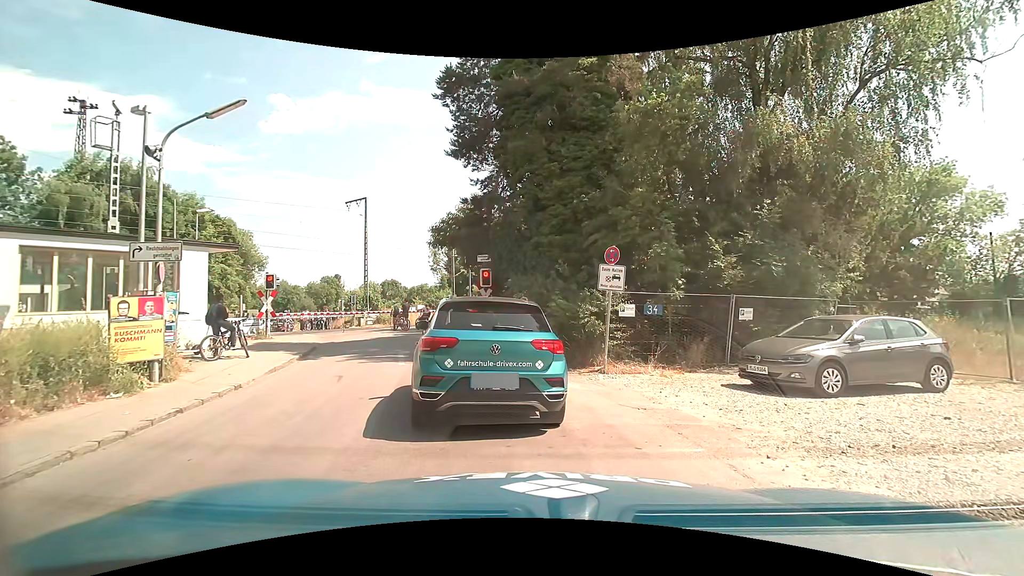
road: residential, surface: asphalt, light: Day
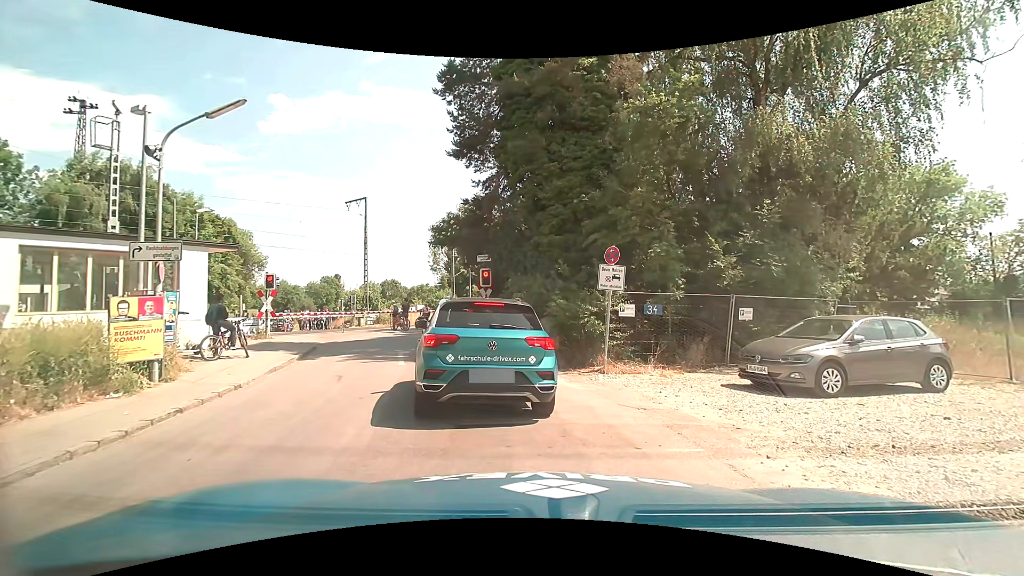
(0.0, 0.0) m; 0°
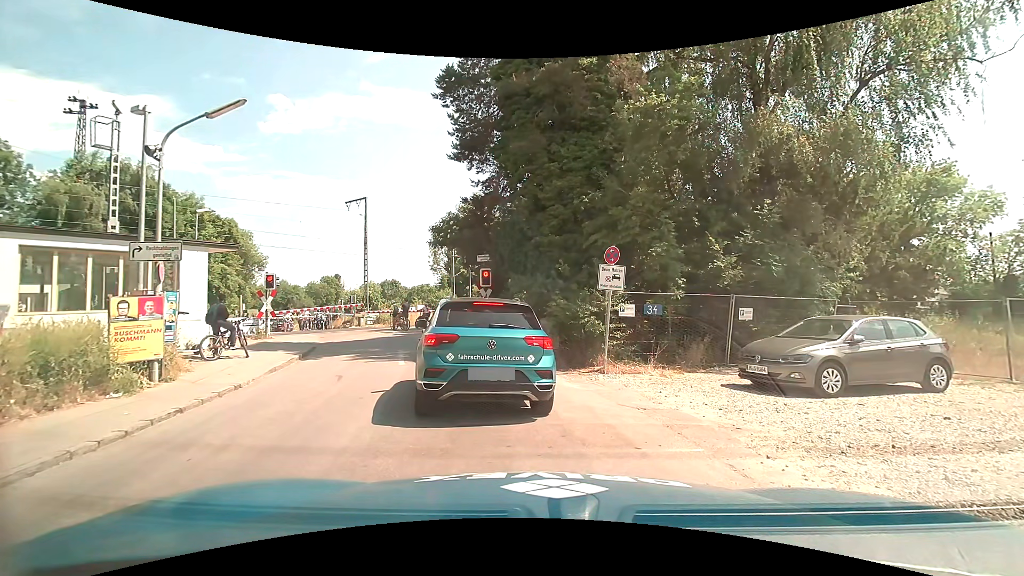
(0.0, 0.0) m; 0°
